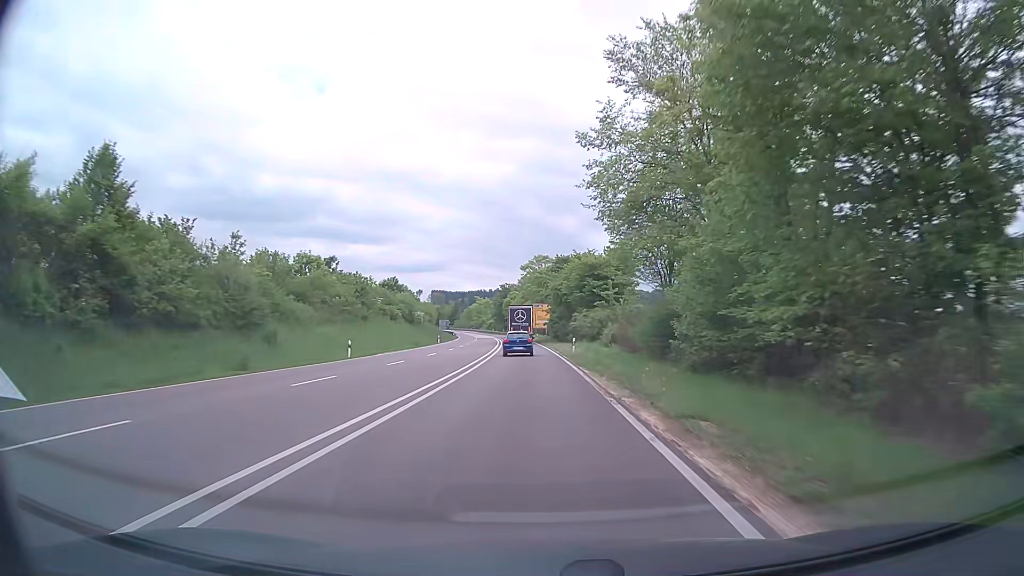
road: trunk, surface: asphalt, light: Day
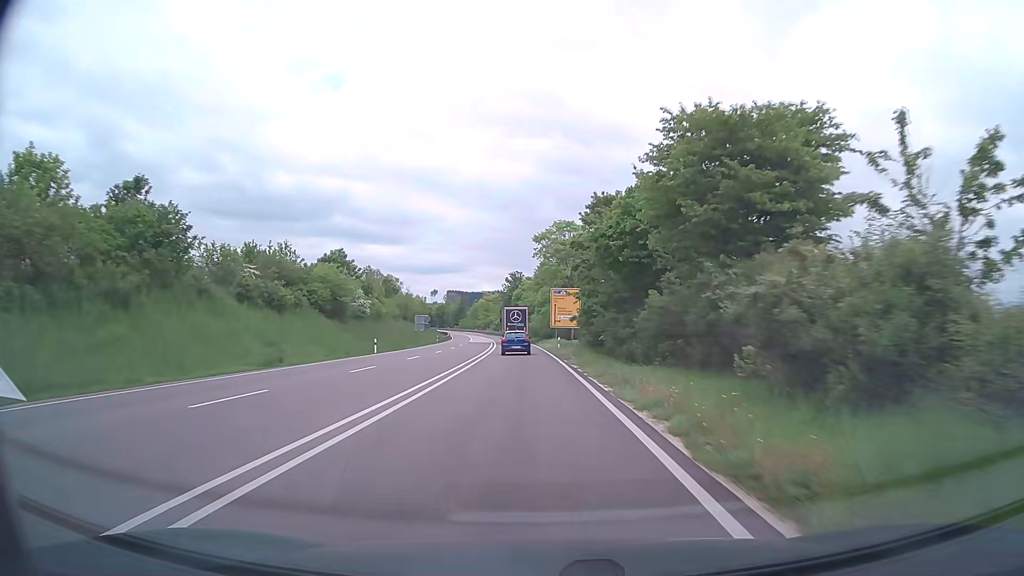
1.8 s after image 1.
(-0.7, +41.9) m; -2°
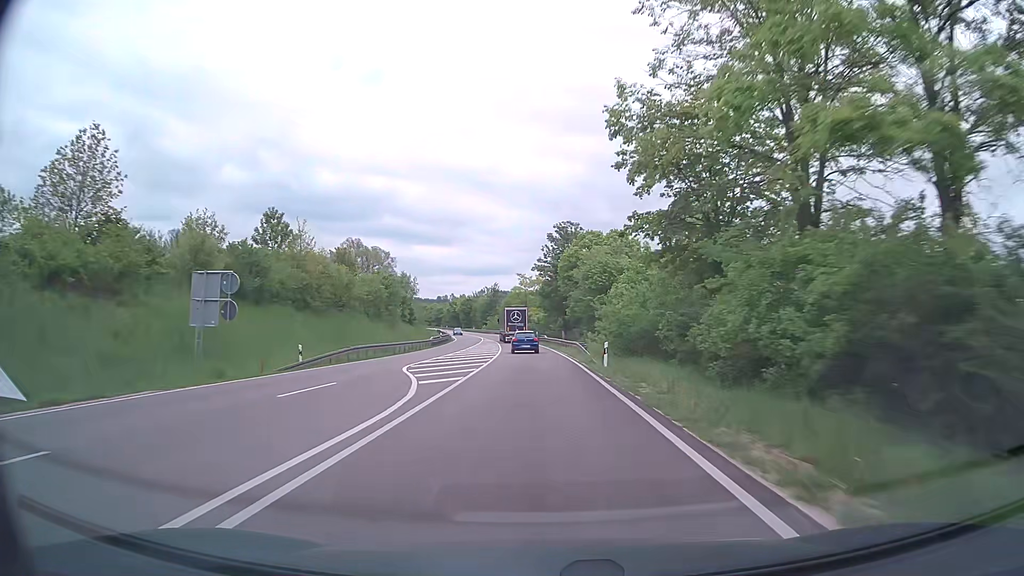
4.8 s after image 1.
(-2.4, +69.6) m; -4°
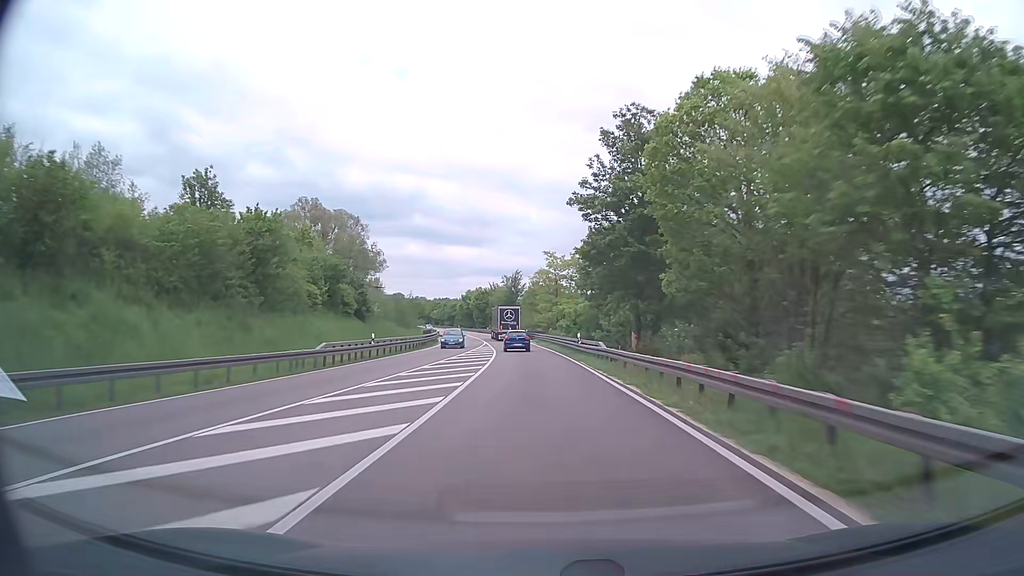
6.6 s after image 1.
(-1.0, +42.0) m; -3°
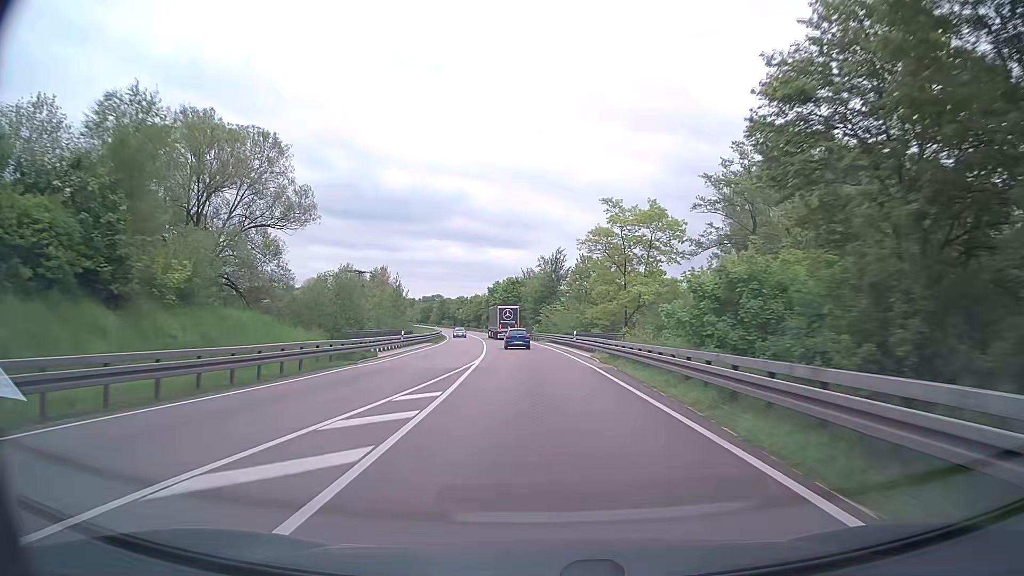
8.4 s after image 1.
(-1.1, +42.3) m; -3°
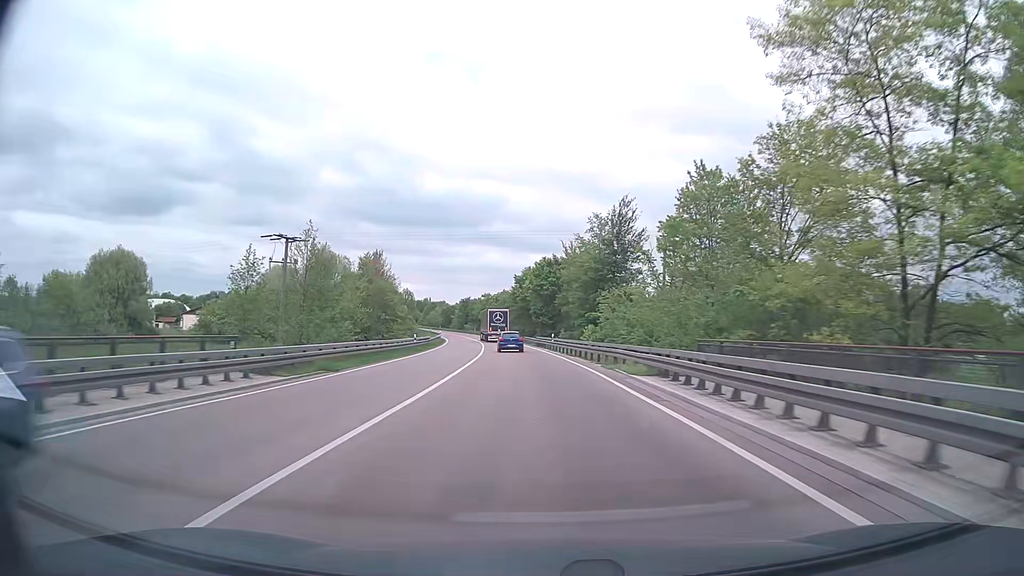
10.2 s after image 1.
(-1.4, +42.6) m; -4°
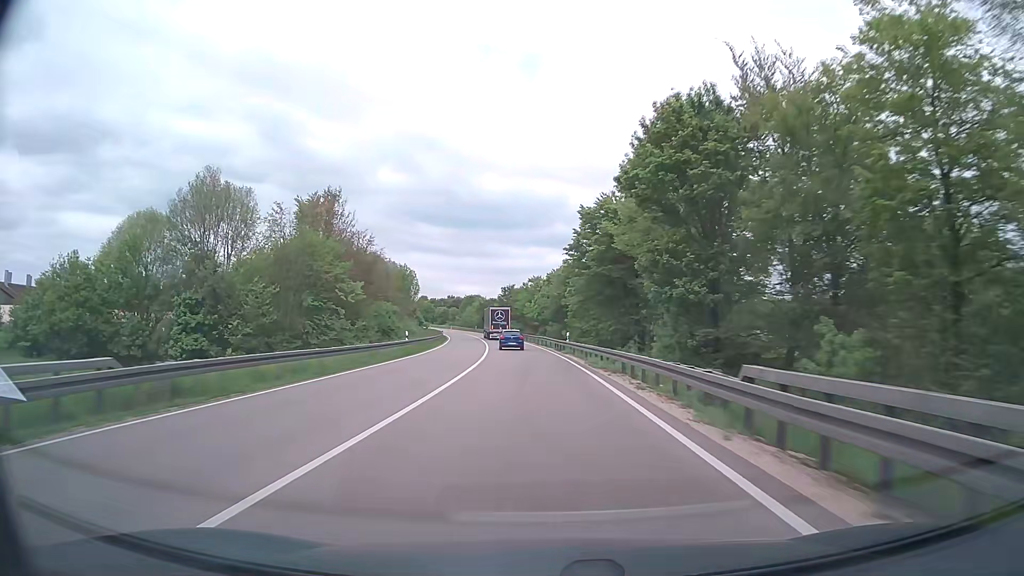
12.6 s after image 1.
(-2.6, +56.9) m; -5°
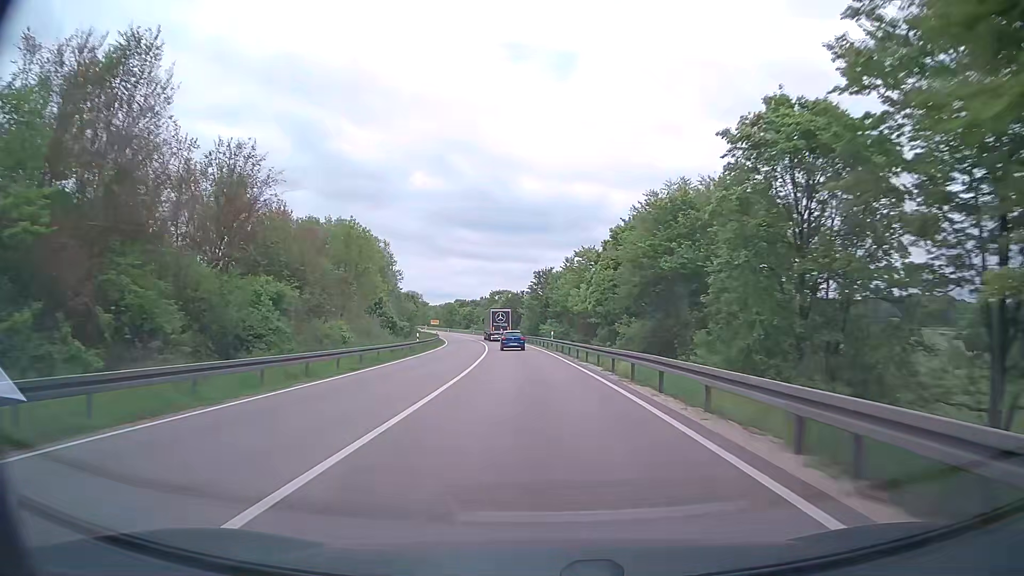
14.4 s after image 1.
(-1.4, +42.9) m; -4°
(0, +10) (0, +20) (-1, +30) (-1, +40) (-2, +50) (-3, +60) (-4, +70) (-5, +80) (-6, +90) (-8, +100) m
